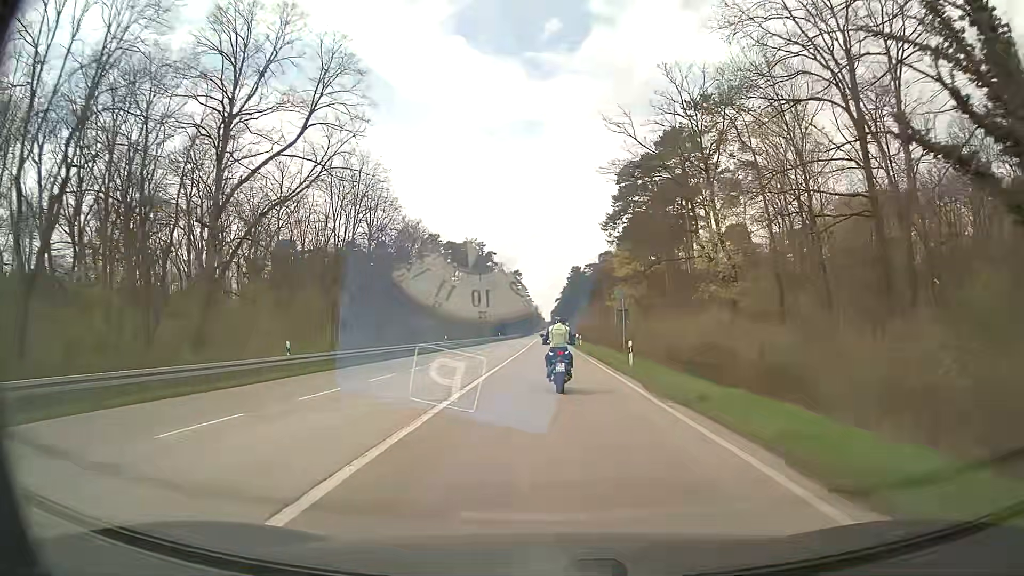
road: primary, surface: asphalt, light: Day
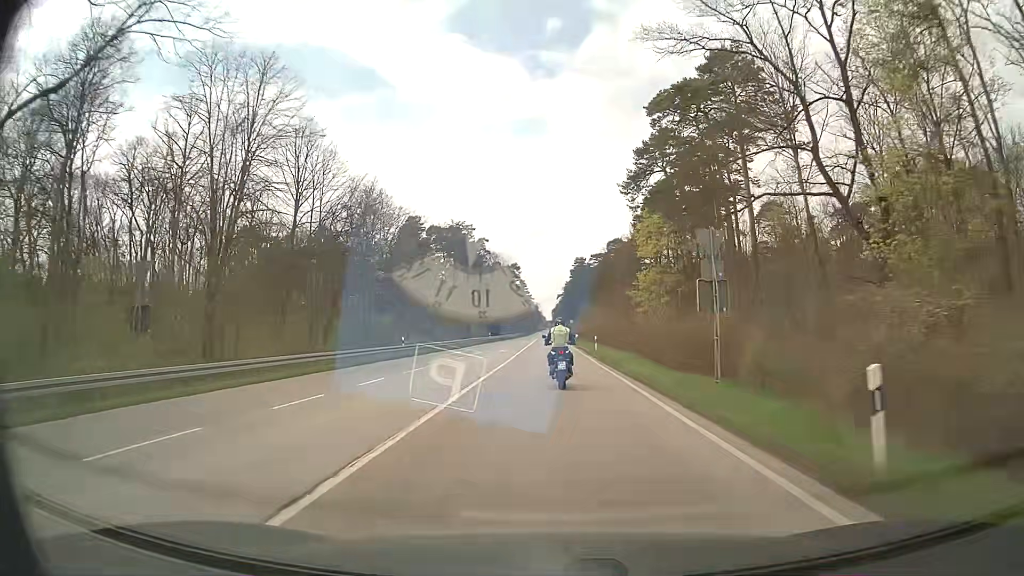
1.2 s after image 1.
(+0.1, +20.0) m; 0°
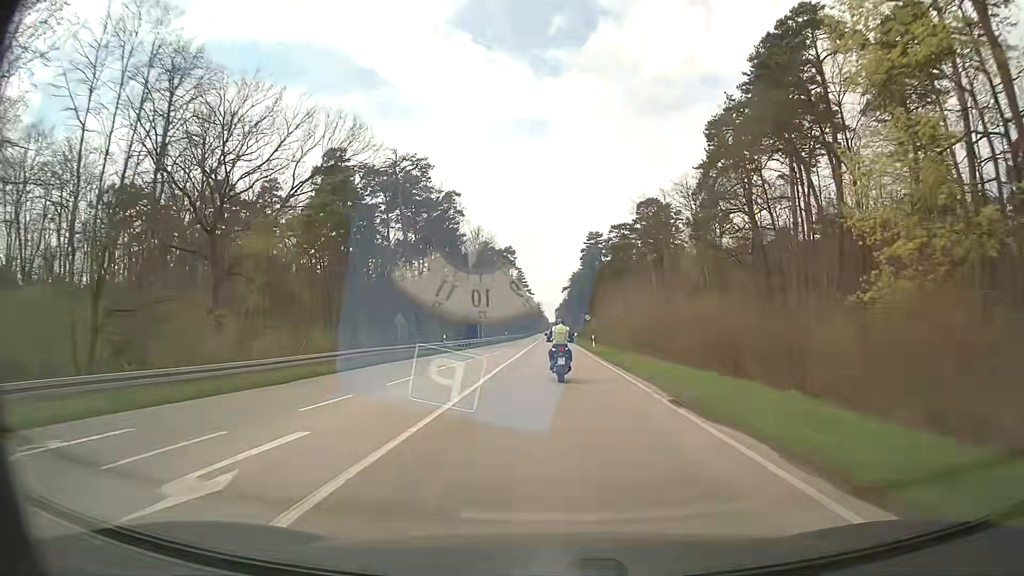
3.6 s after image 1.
(-0.1, +43.0) m; 0°
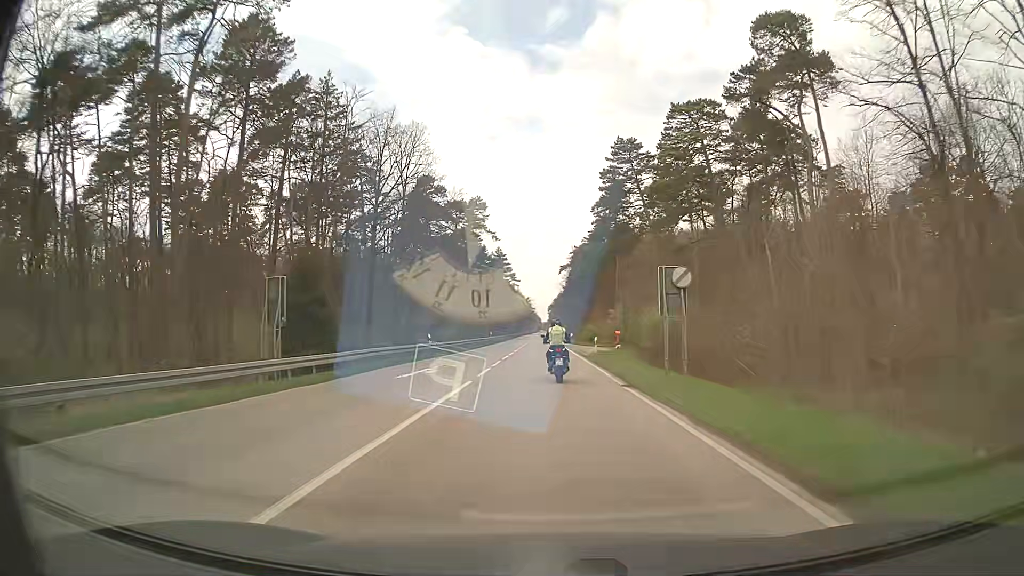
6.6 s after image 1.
(+0.3, +58.1) m; +1°
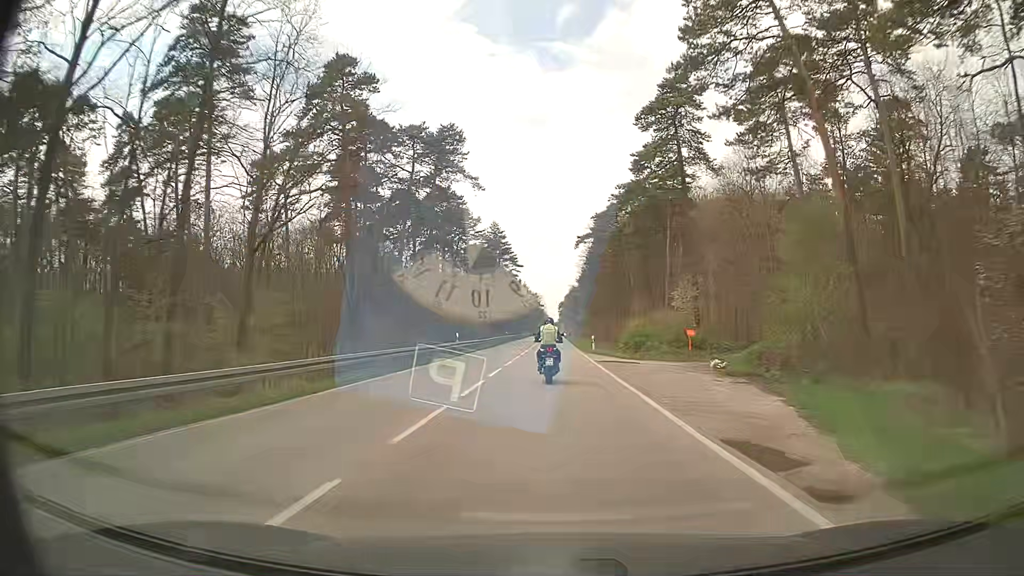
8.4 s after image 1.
(-0.3, +36.3) m; -1°
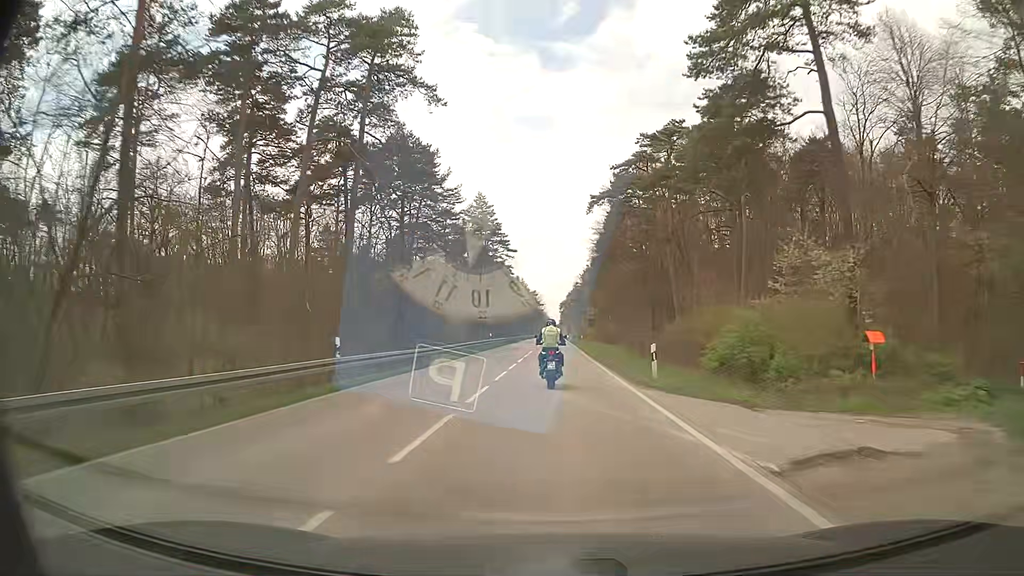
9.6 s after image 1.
(0.0, +25.2) m; 0°
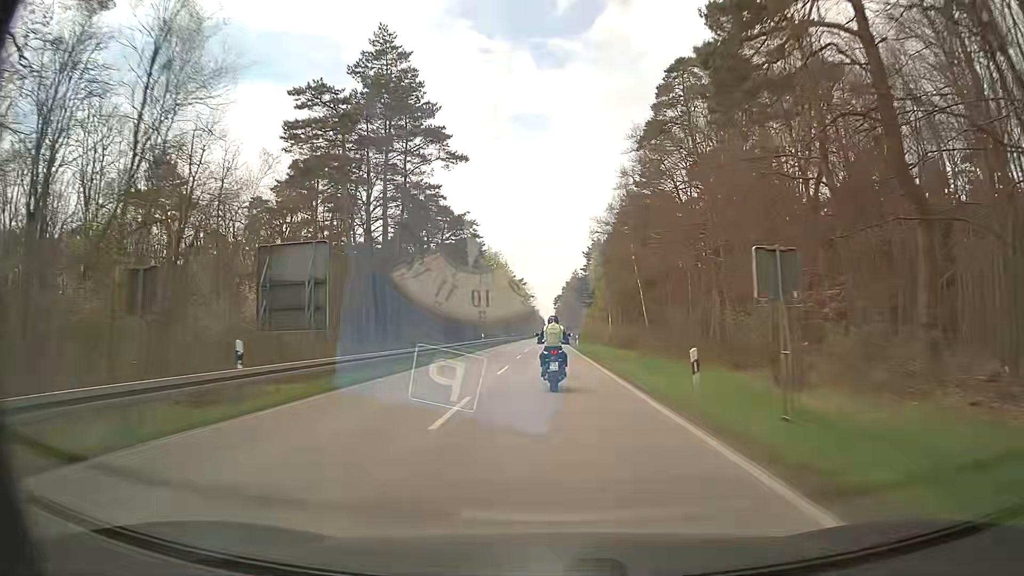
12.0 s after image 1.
(+0.5, +52.2) m; +1°
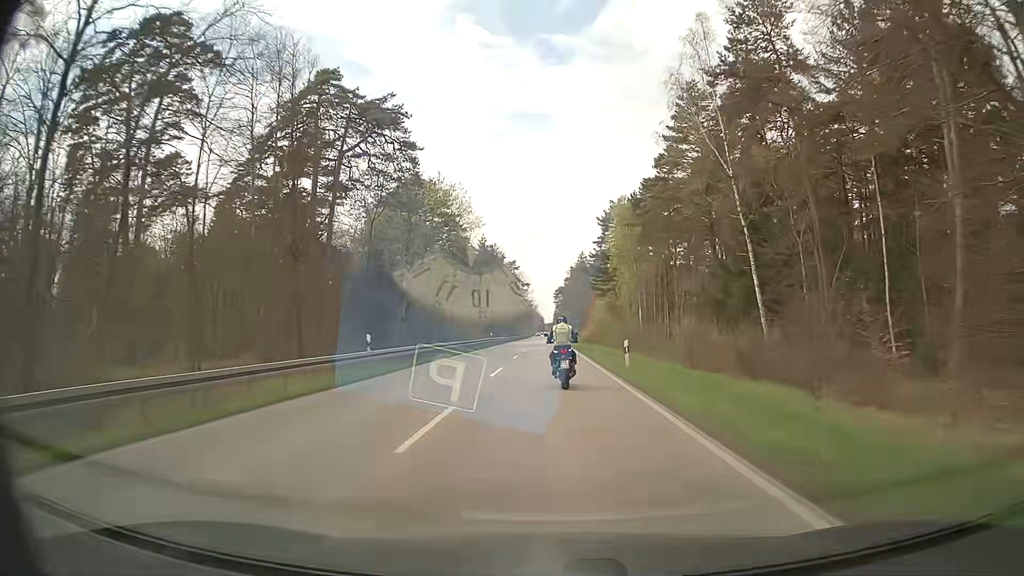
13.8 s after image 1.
(-0.2, +39.6) m; 0°
(0, +10) (0, +20) (0, +30) (0, +40) (0, +50) (0, +60) (0, +70) (0, +80) (0, +90) (0, +100) m
